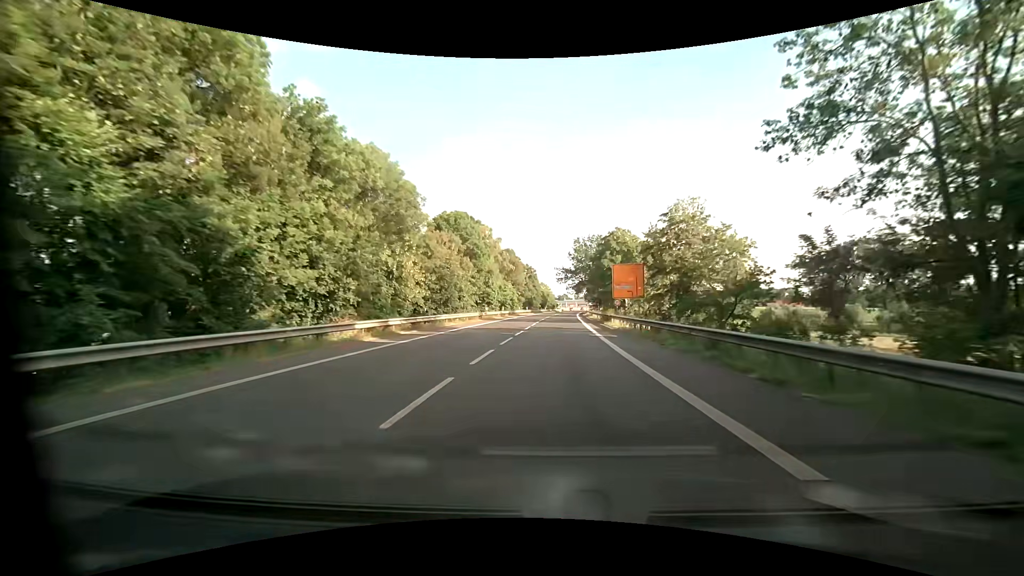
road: primary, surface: asphalt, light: Day
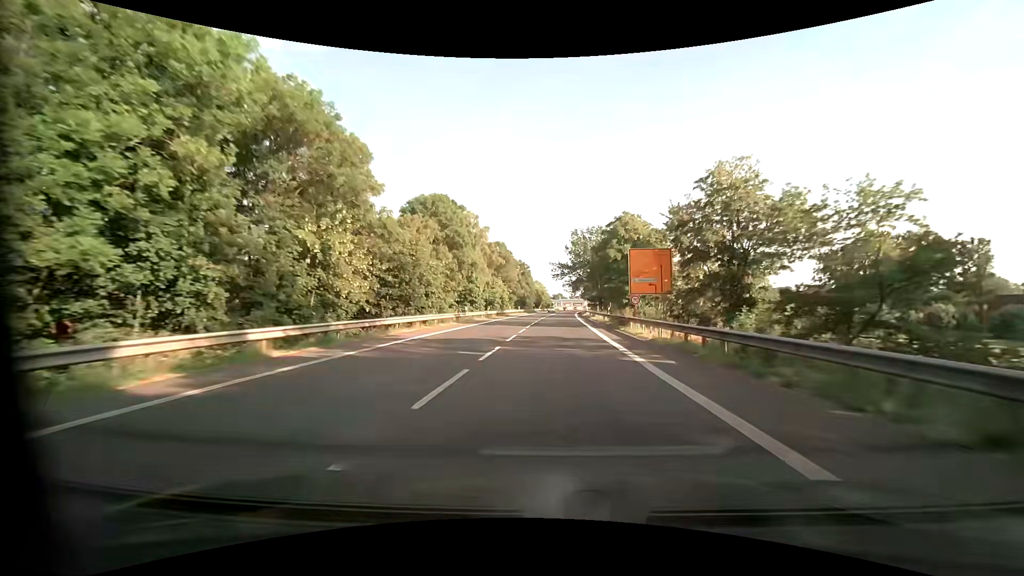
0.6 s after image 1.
(+0.1, +11.3) m; +1°
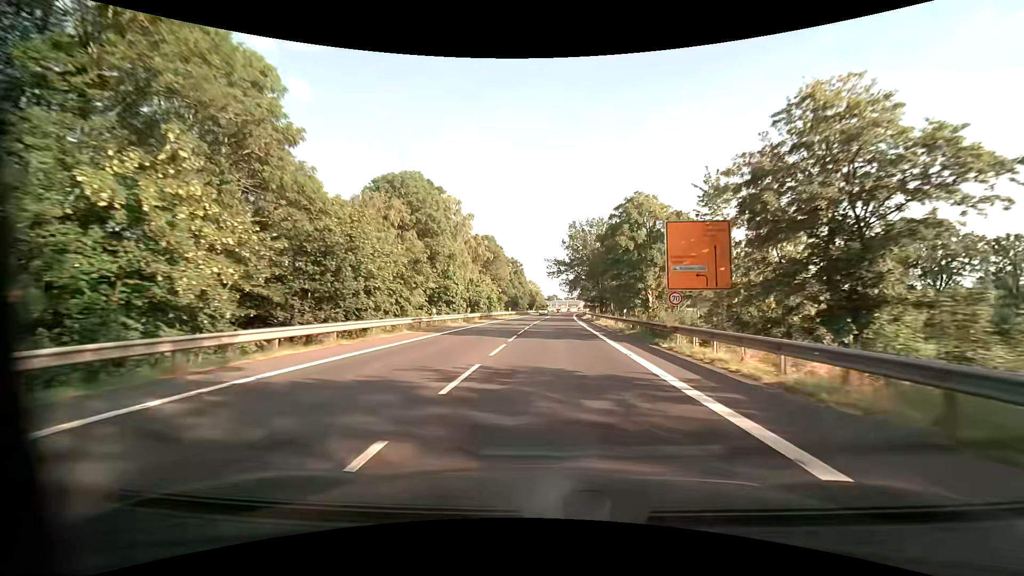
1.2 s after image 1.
(+0.1, +11.3) m; +1°
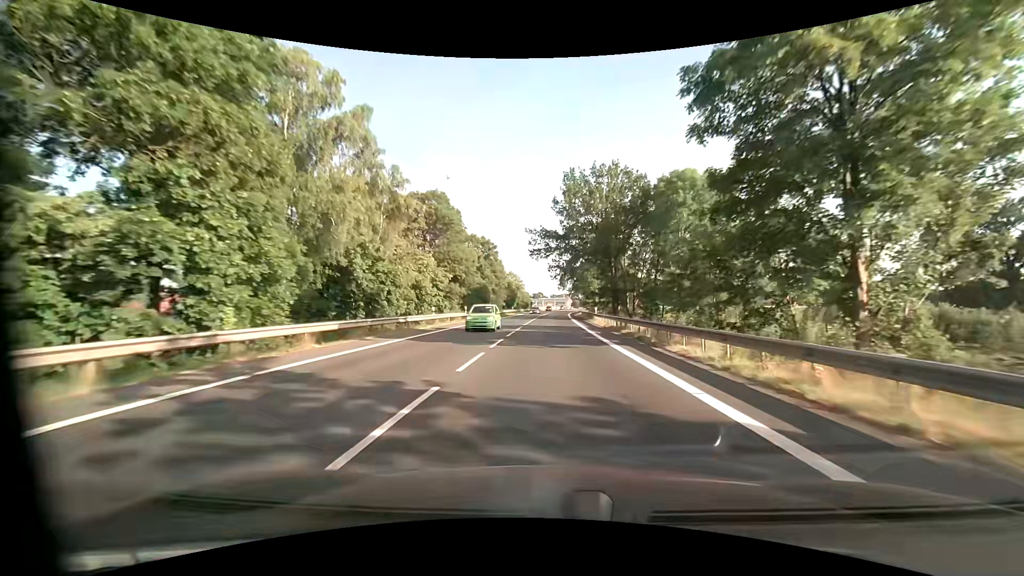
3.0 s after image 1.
(+0.7, +33.9) m; +2°
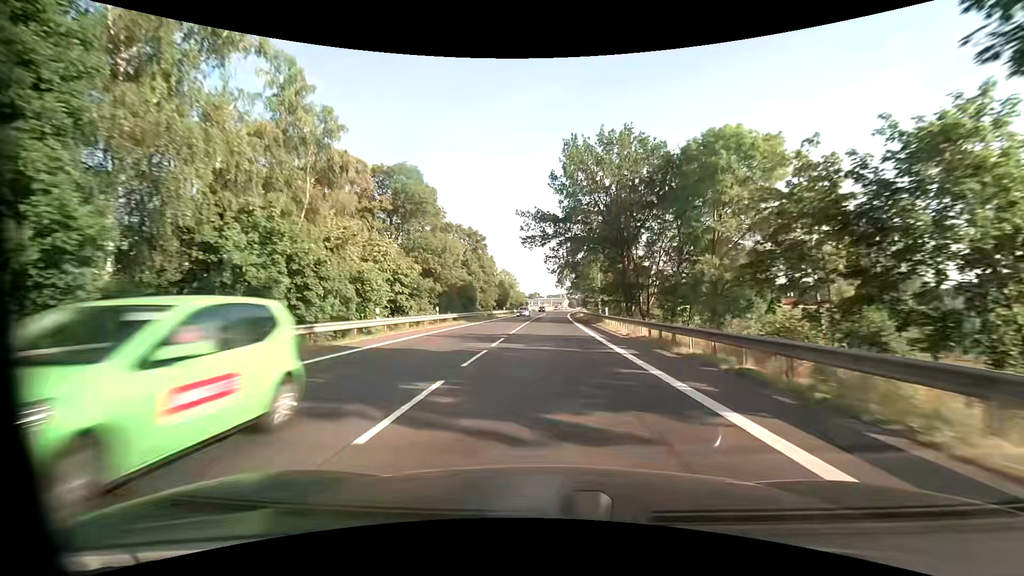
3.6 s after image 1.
(+0.1, +11.3) m; 0°
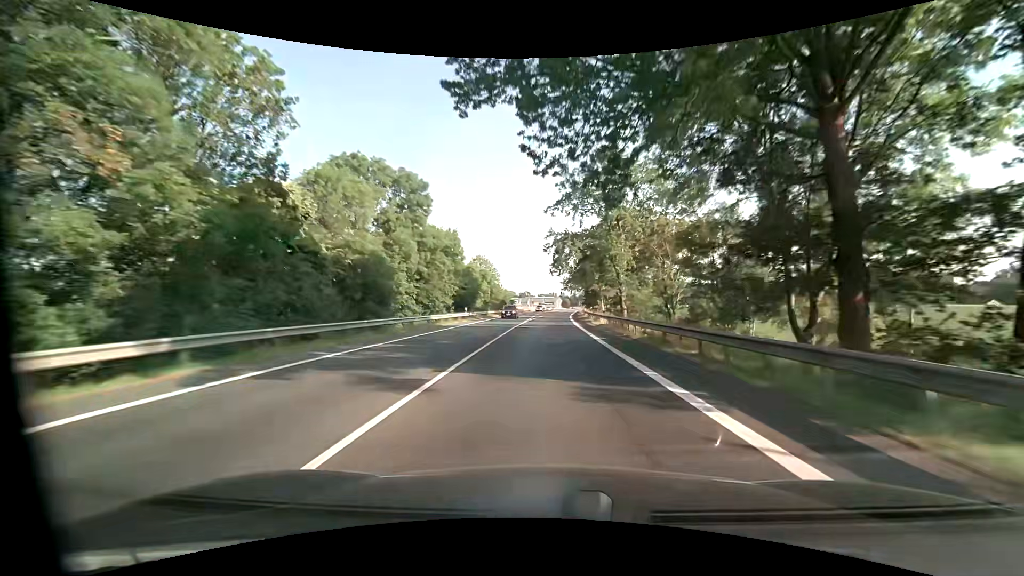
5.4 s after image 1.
(+0.5, +34.0) m; +1°
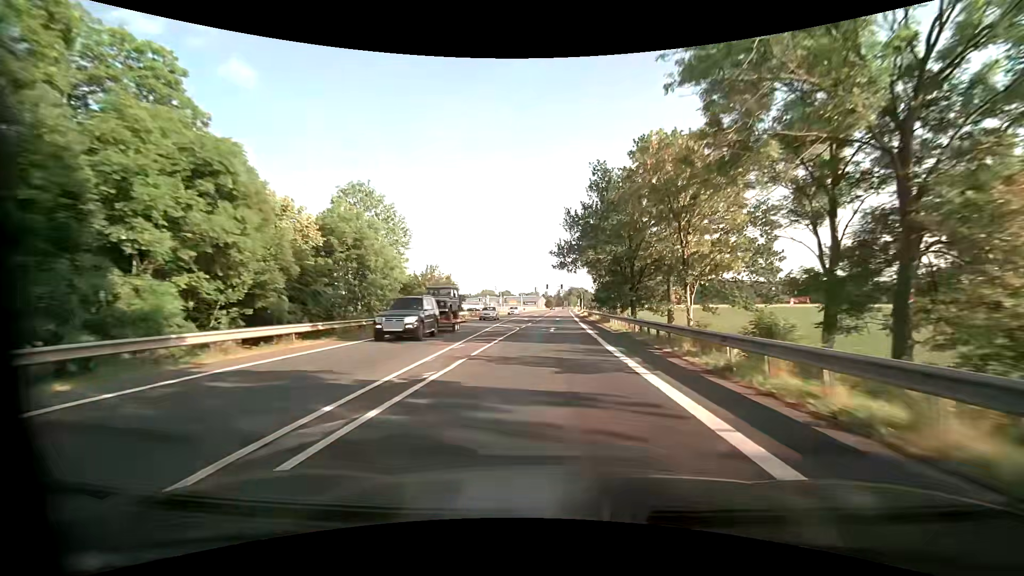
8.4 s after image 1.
(+1.0, +56.7) m; +2°
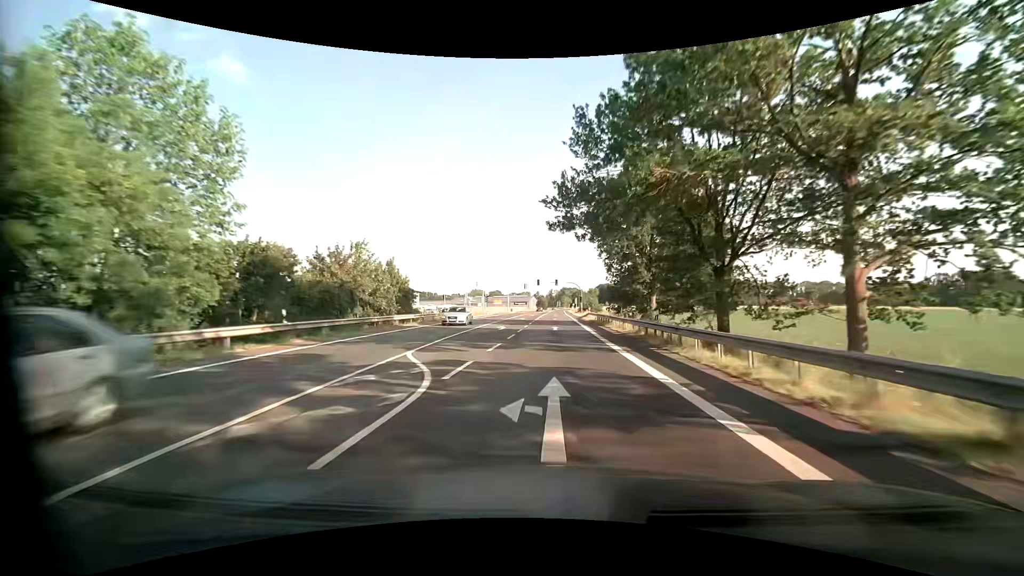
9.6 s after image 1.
(+0.2, +22.6) m; +1°
(0, +10) (0, +20) (0, +30) (+1, +40) (+1, +50) (+1, +60) (+2, +70) (+2, +80) (+2, +90) (+3, +100) m
